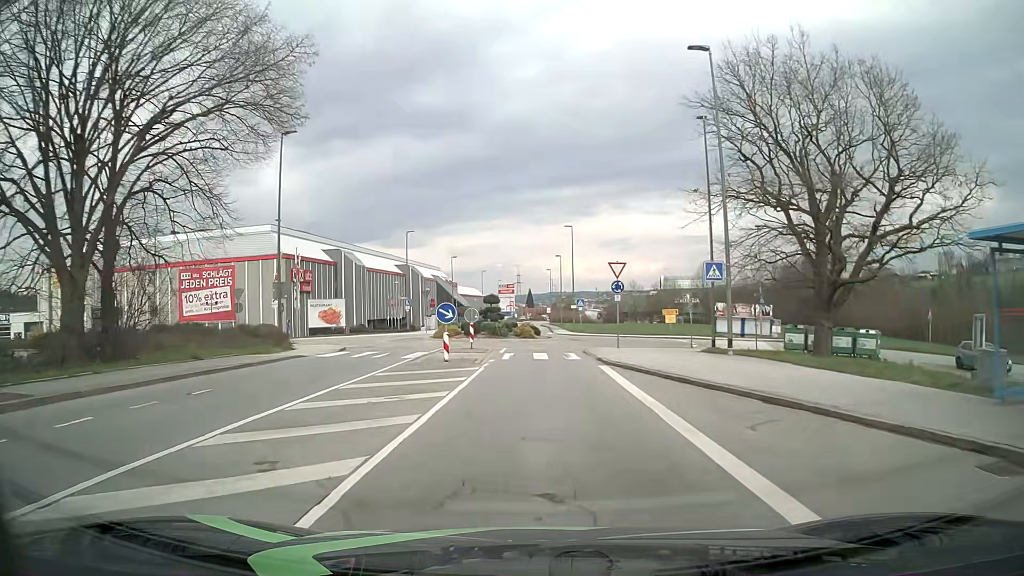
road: tertiary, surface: asphalt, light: Day
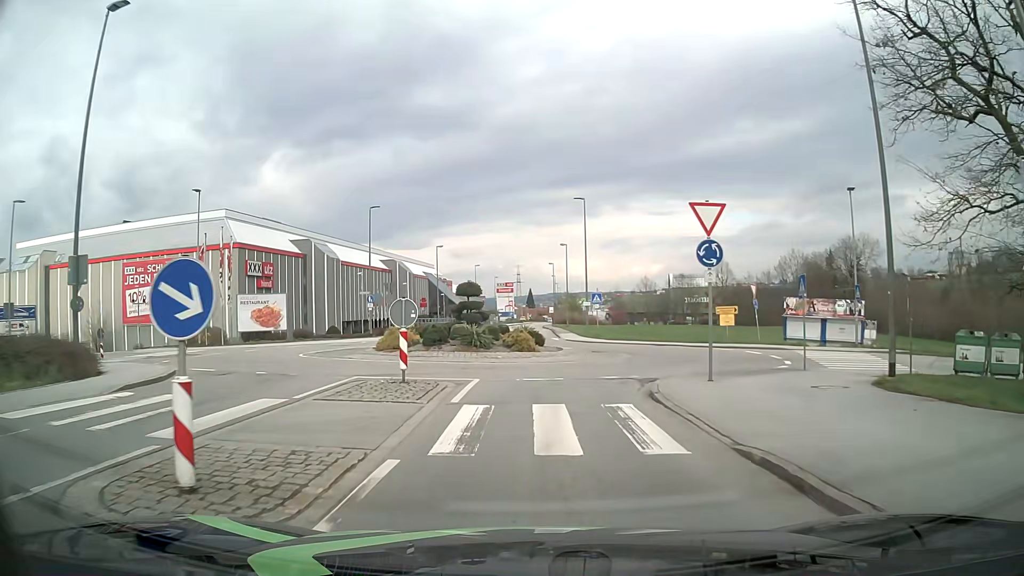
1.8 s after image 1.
(0.0, +15.1) m; 0°
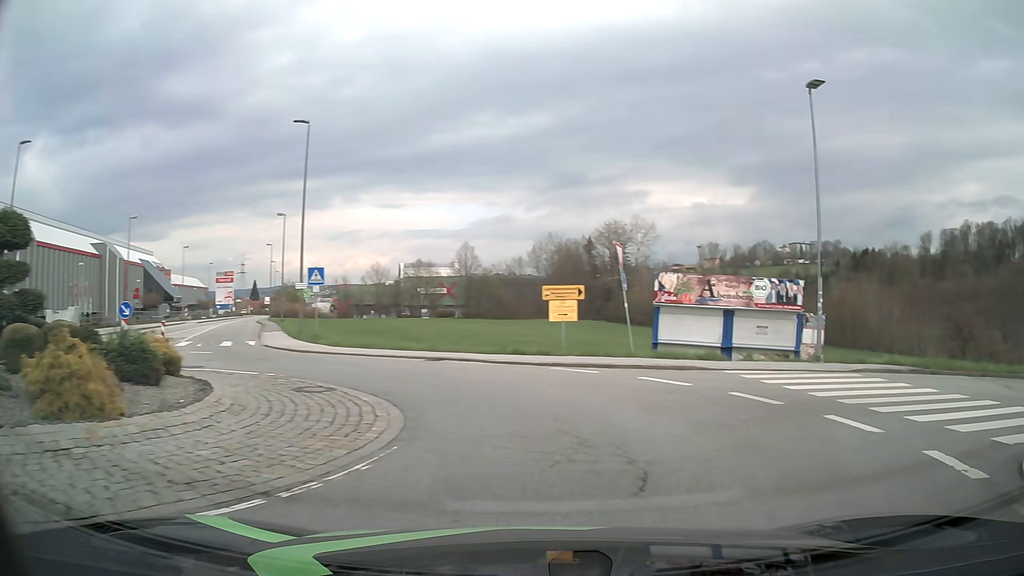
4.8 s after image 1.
(+1.1, +17.9) m; +24°
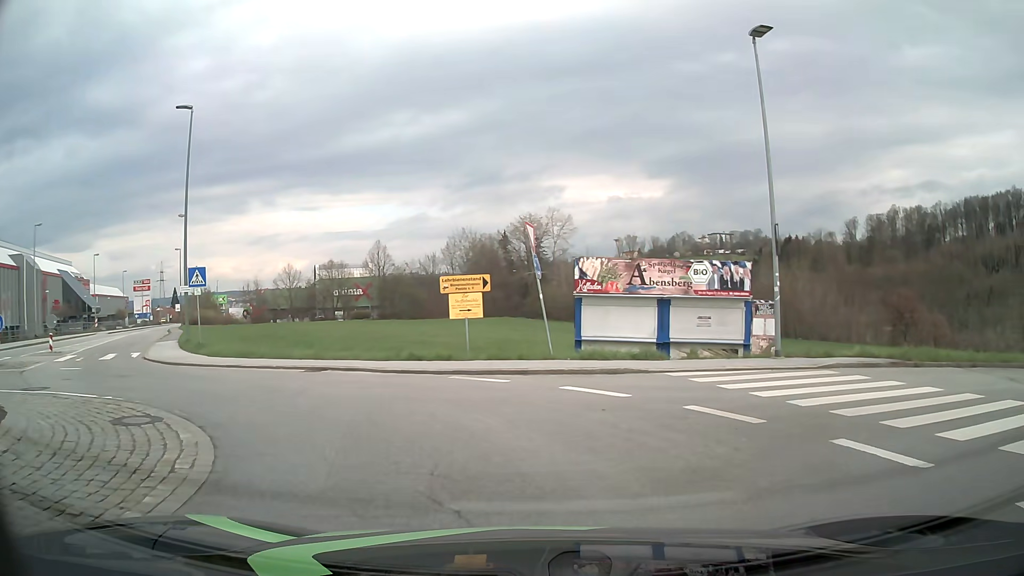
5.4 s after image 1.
(+0.3, +3.3) m; +7°
(-3, +9) (-10, +16) (-17, +23) (-23, +31) (-28, +40) (-33, +48) (-38, +57) (-43, +66) (-48, +74) (-53, +83) m
